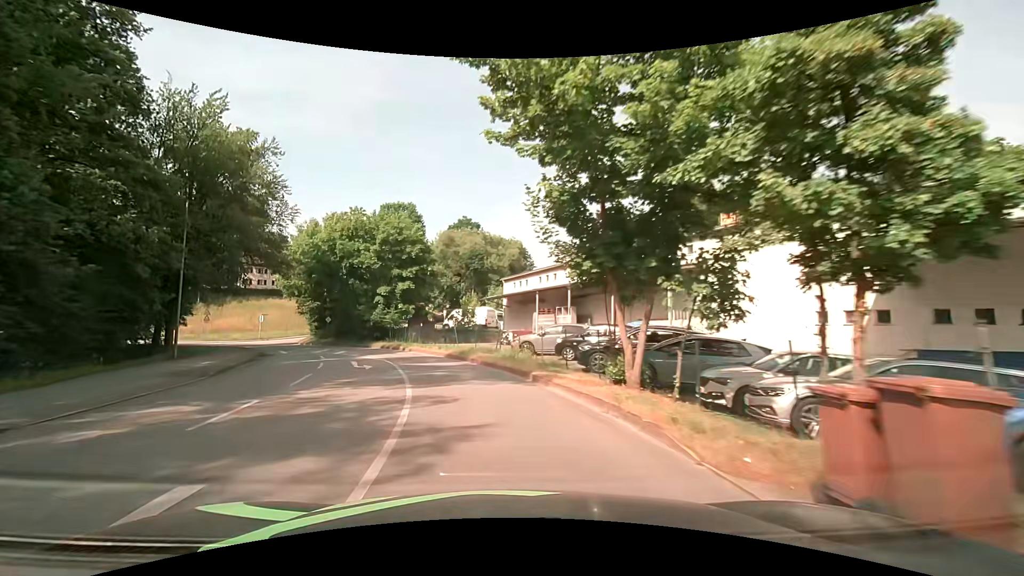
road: unclassified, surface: asphalt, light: Day
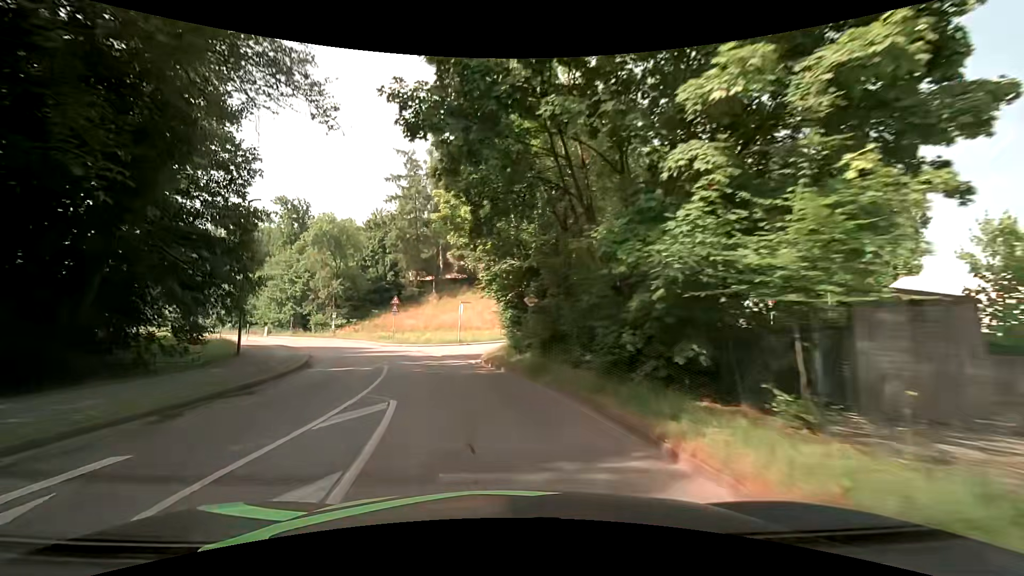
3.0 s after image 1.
(-8.6, +33.5) m; -30°
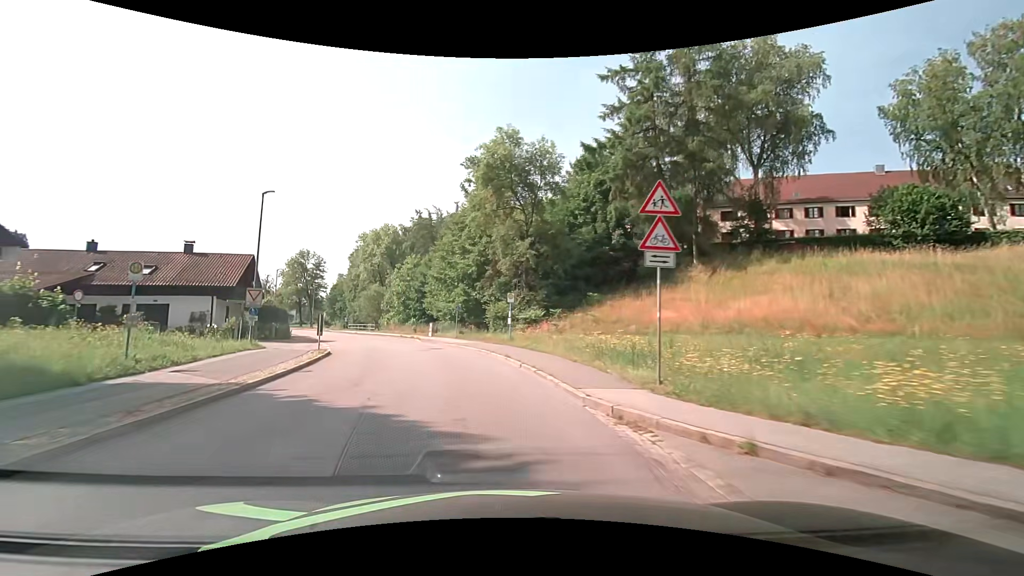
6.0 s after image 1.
(-7.8, +34.3) m; -25°
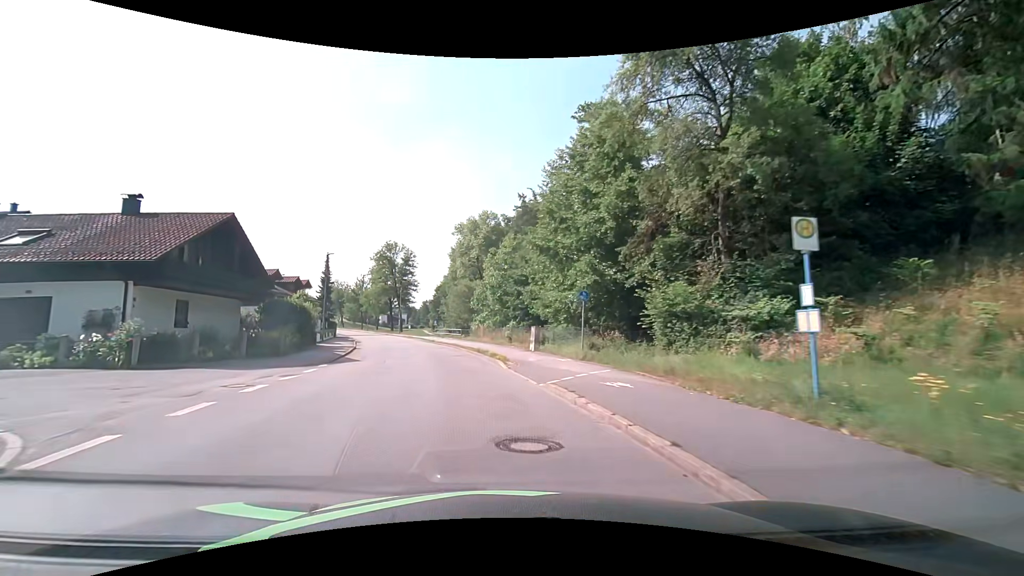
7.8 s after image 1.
(-2.4, +21.5) m; -12°
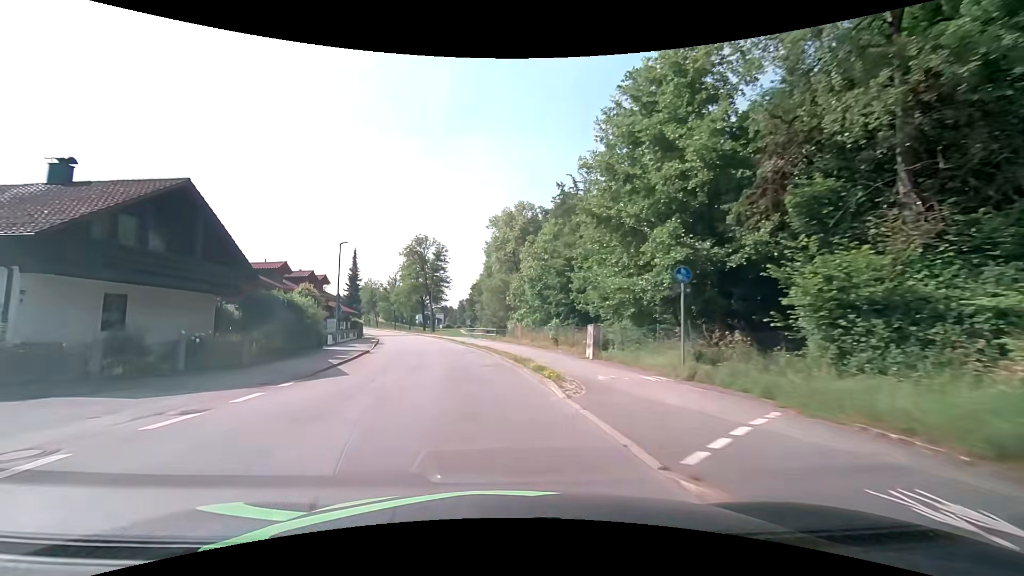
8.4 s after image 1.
(-0.3, +7.3) m; -5°
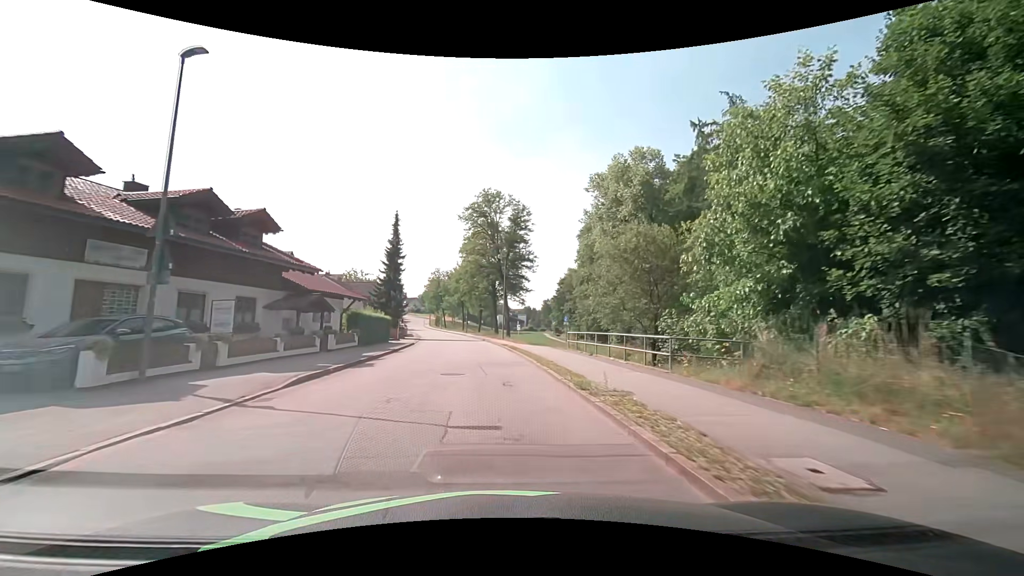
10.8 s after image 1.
(-2.9, +29.3) m; -9°
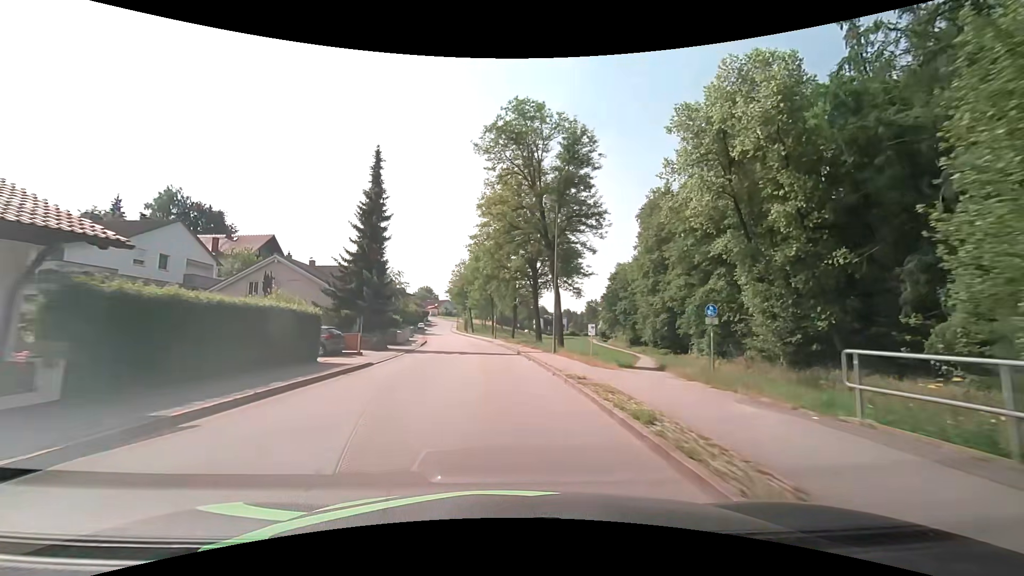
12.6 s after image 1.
(-0.7, +22.4) m; -4°
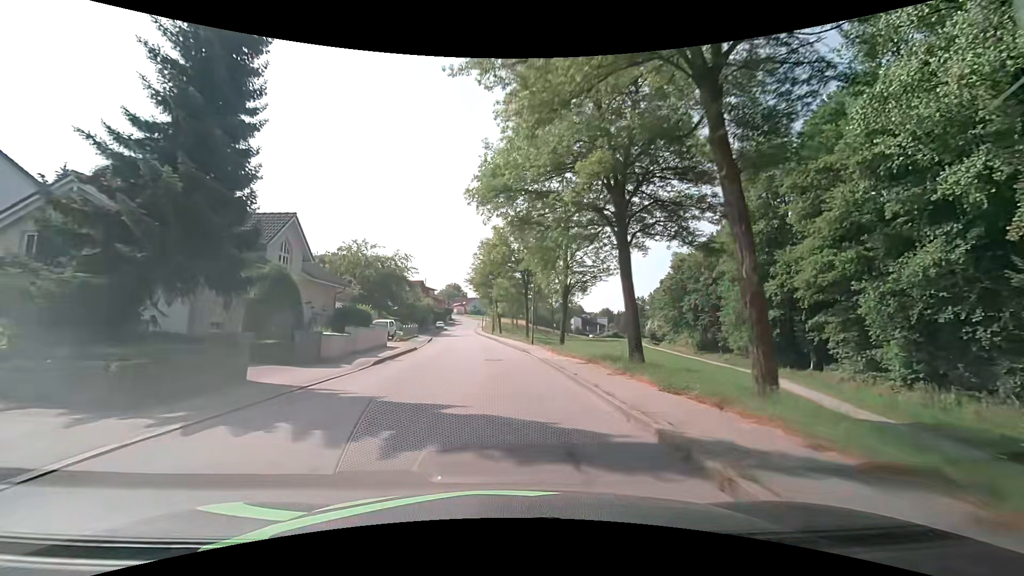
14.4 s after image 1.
(-0.8, +22.2) m; -4°
(0, +10) (0, +20) (-1, +30) (-2, +40) (-3, +50) (-4, +60) (-5, +70) (-6, +80) (-7, +90) (-8, +100) m
